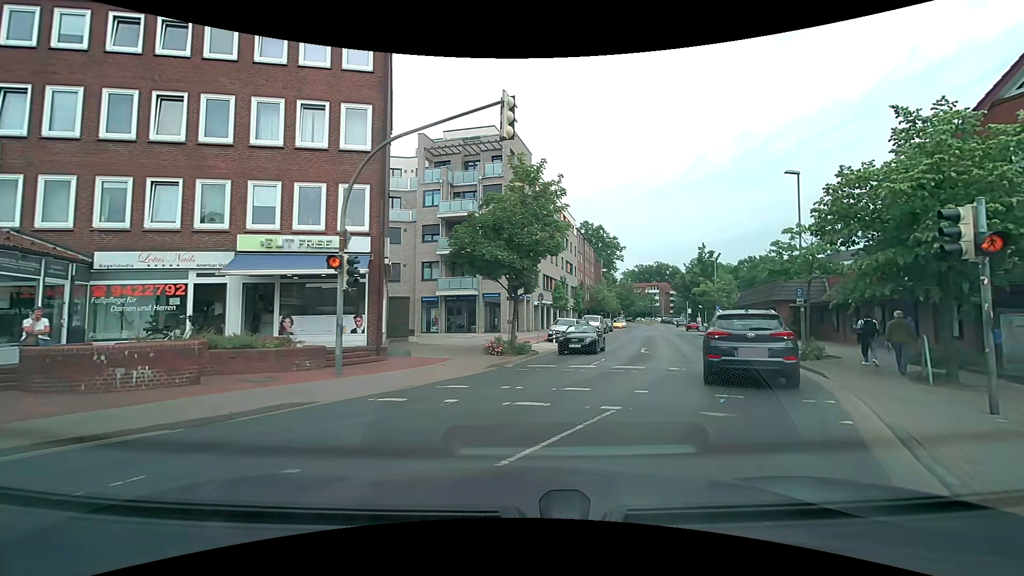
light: Day
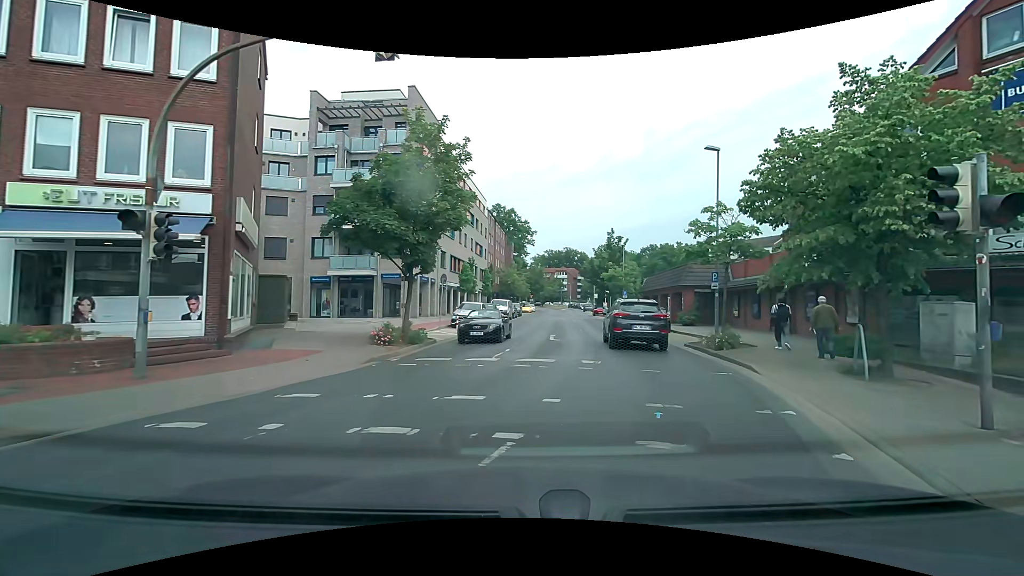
(+0.2, +2.8) m; +12°
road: tertiary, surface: asphalt
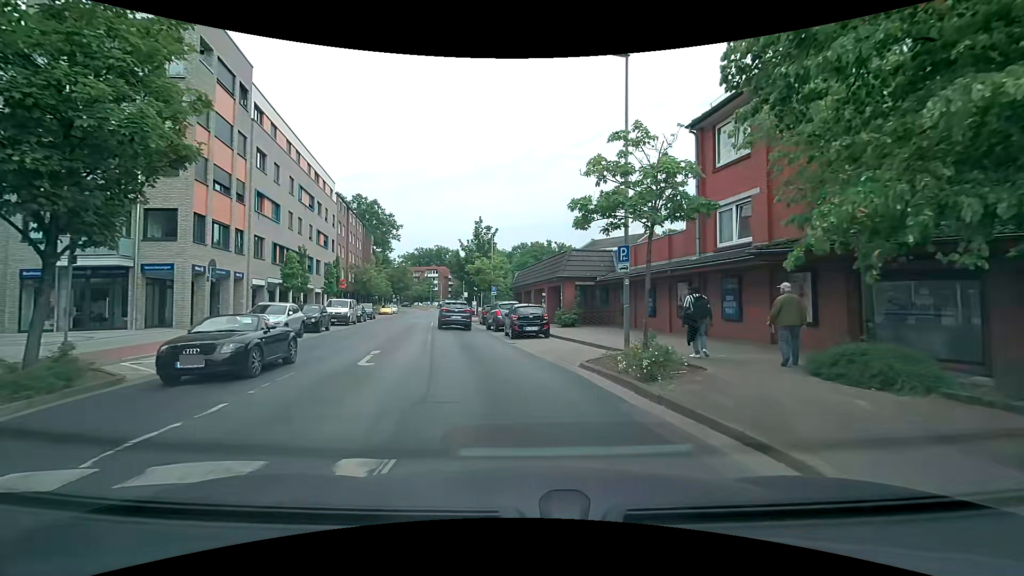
(+1.3, +8.6) m; +12°
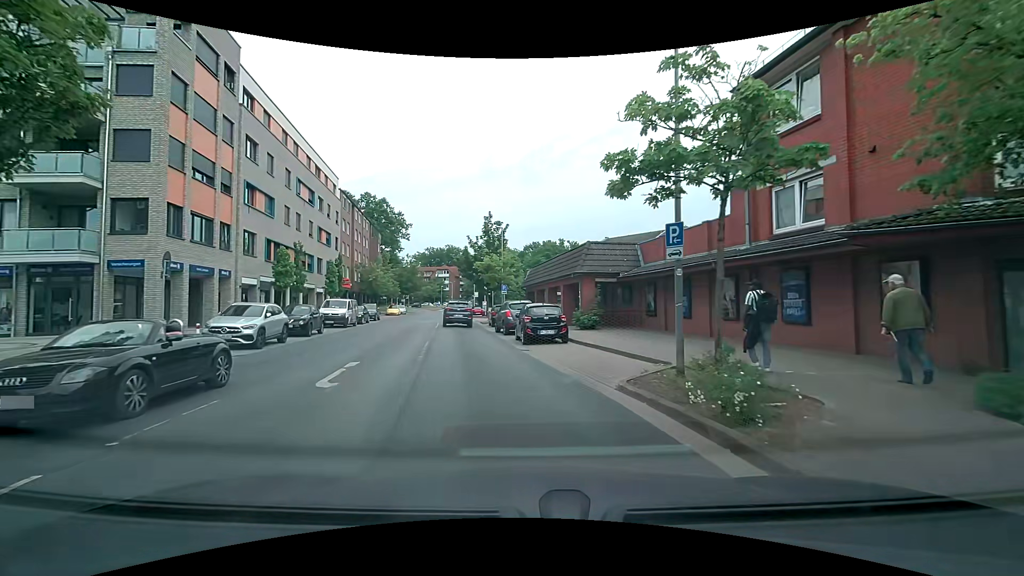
(0.0, +3.2) m; -2°
